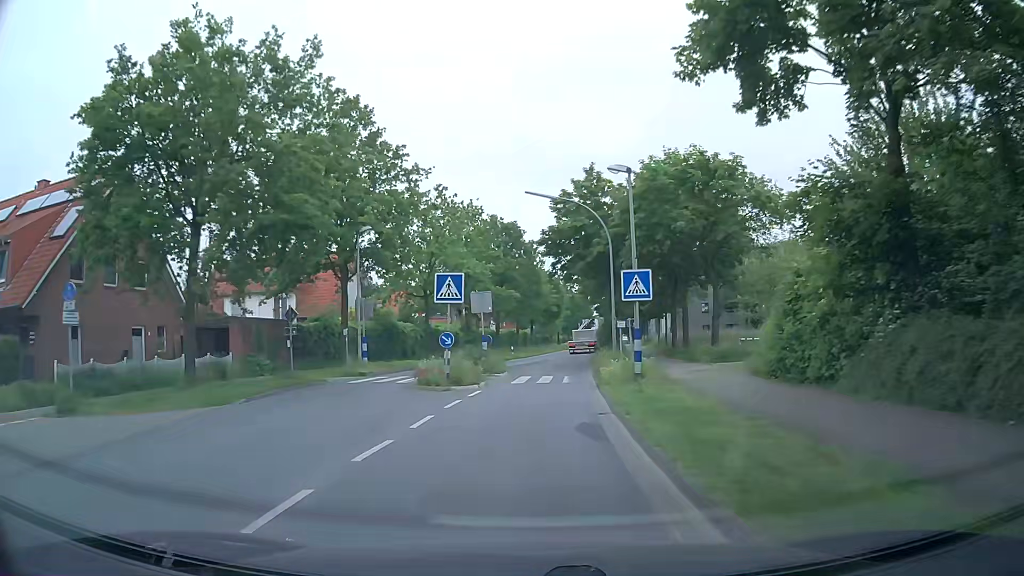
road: secondary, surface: asphalt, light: Day
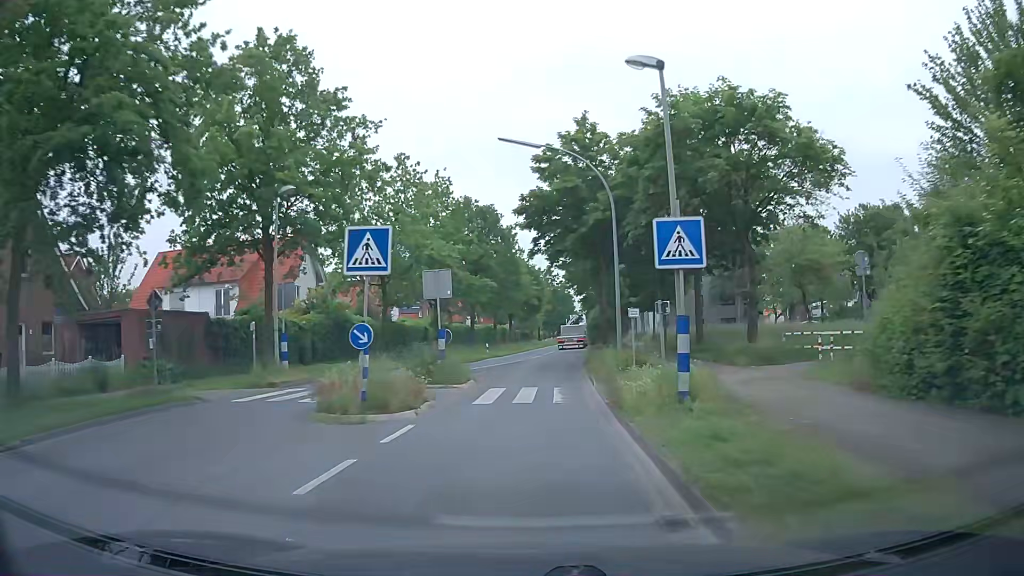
(+0.1, +7.8) m; +2°
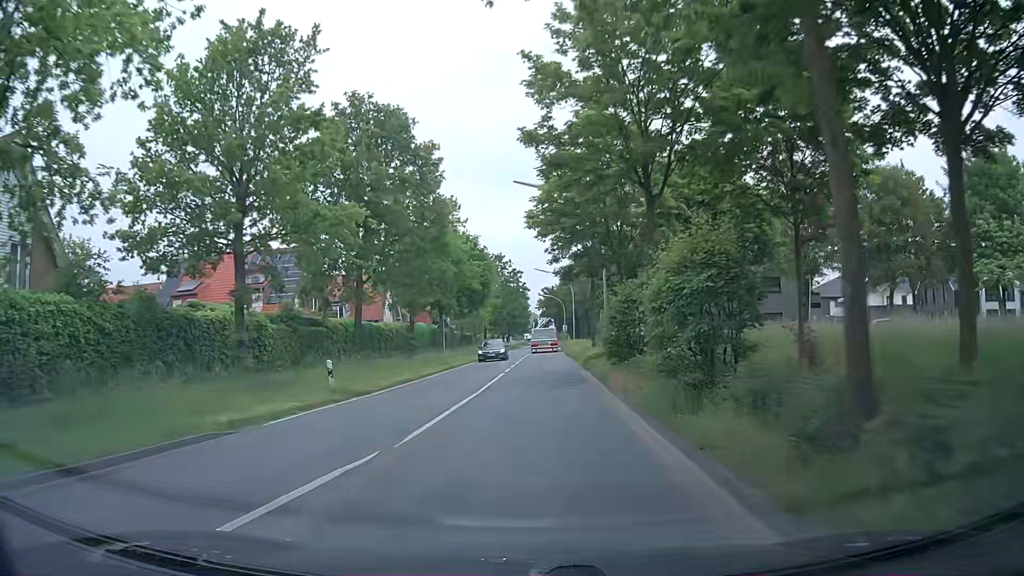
(+0.8, +31.1) m; +4°
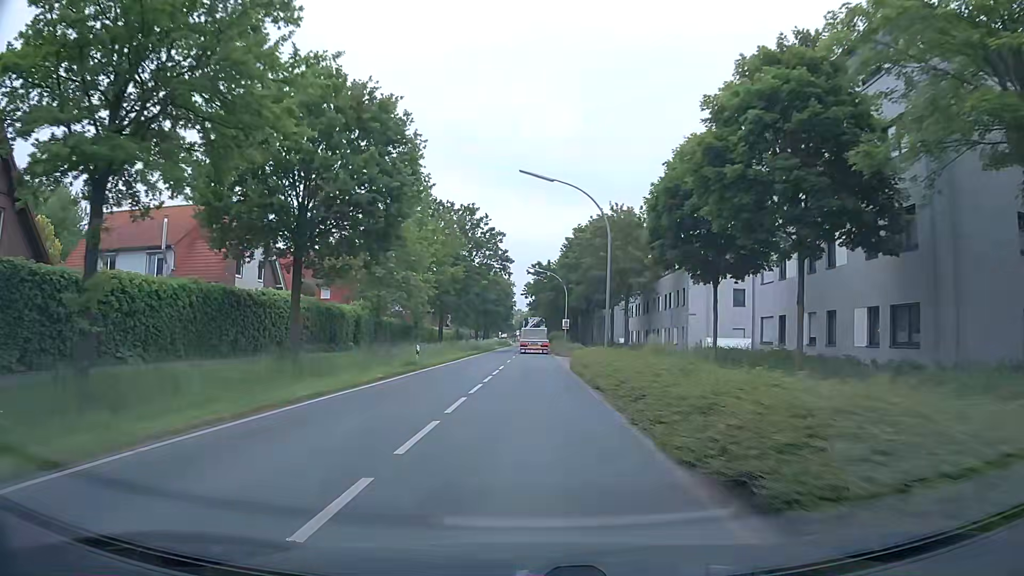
(+1.1, +38.8) m; +2°
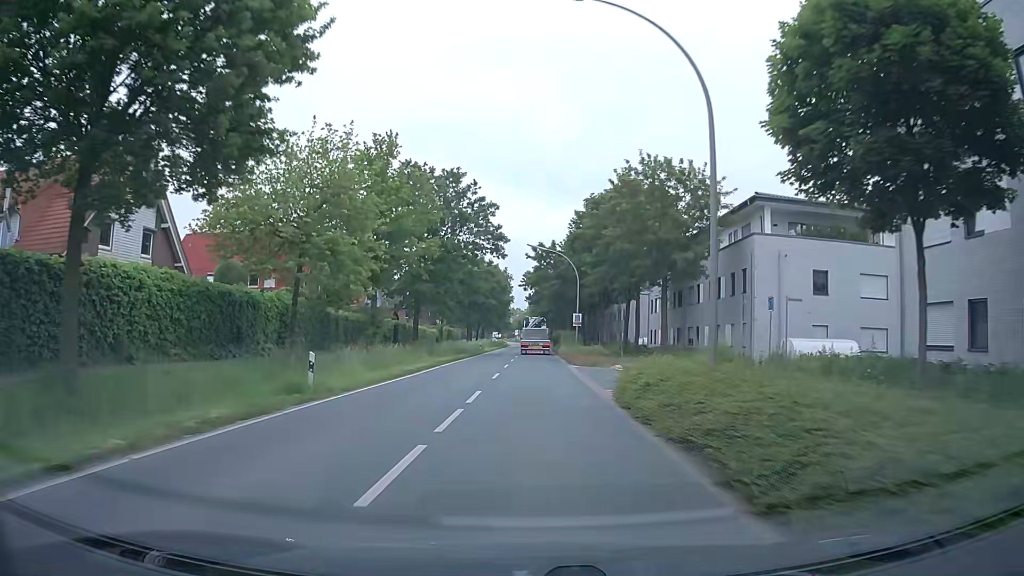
(-0.2, +15.6) m; -1°
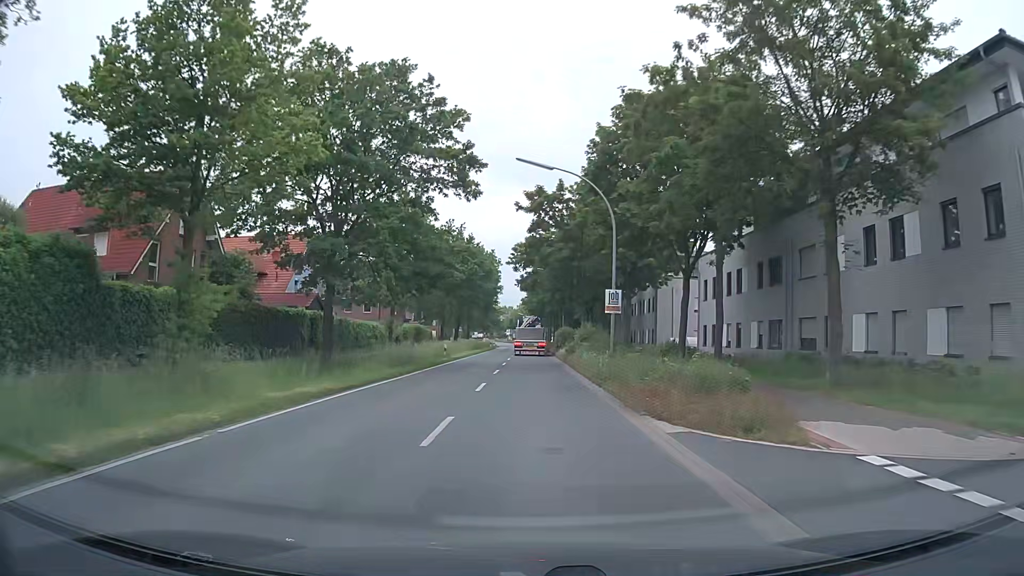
(+0.1, +23.4) m; +1°
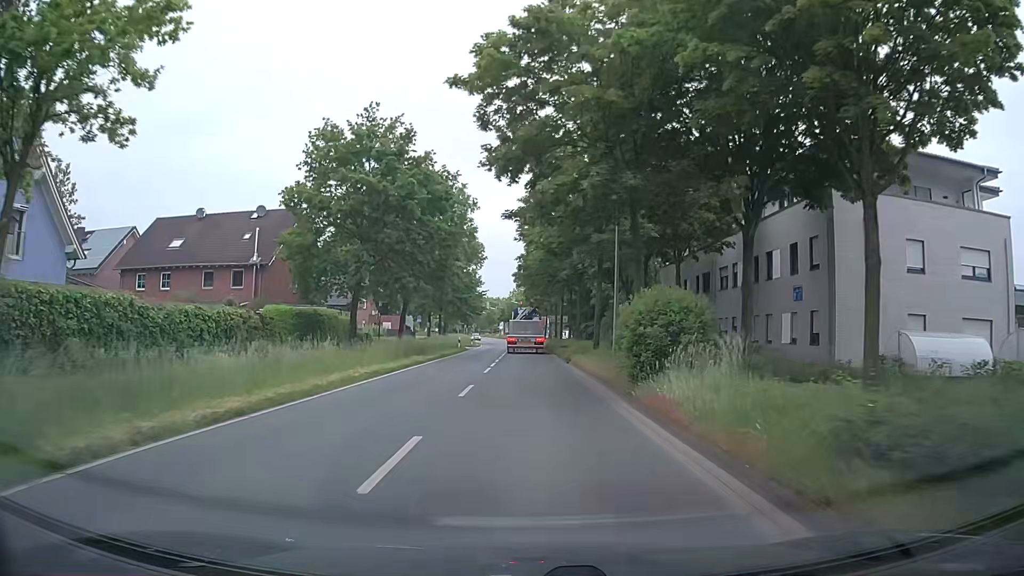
(+0.1, +38.1) m; 0°
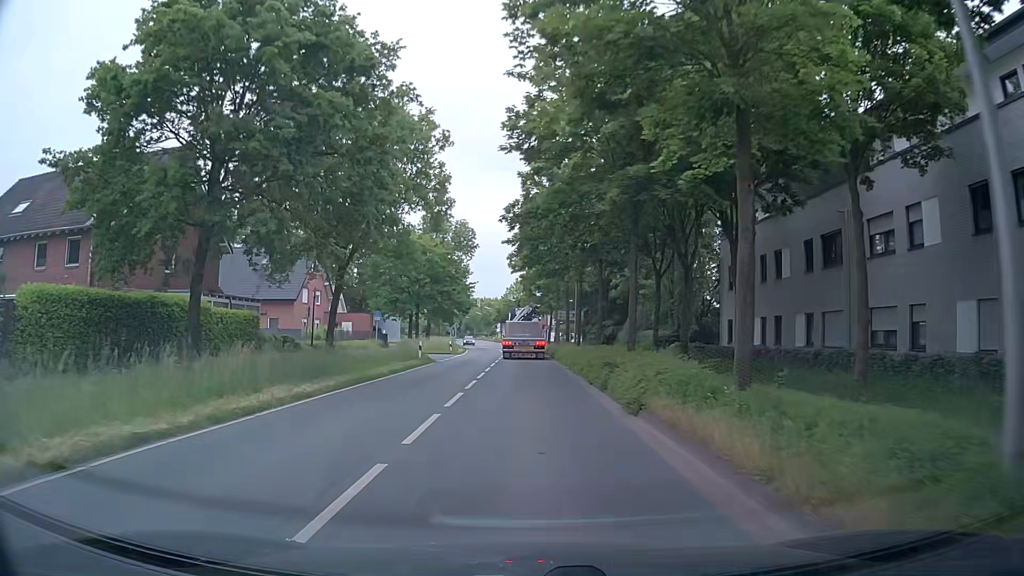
(+0.1, +19.2) m; +1°
